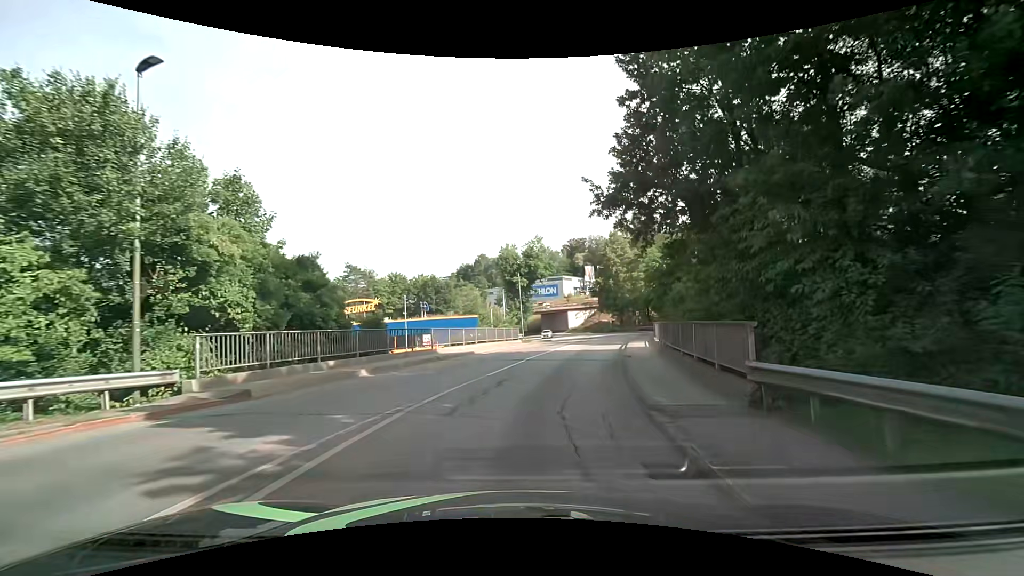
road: tertiary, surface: asphalt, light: Day
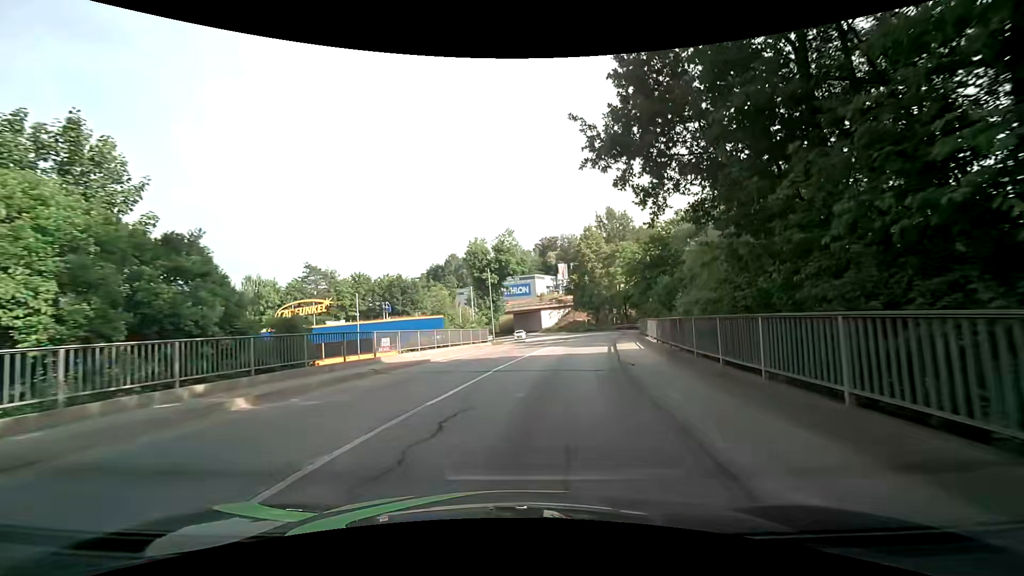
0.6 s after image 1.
(+0.1, +5.1) m; +3°
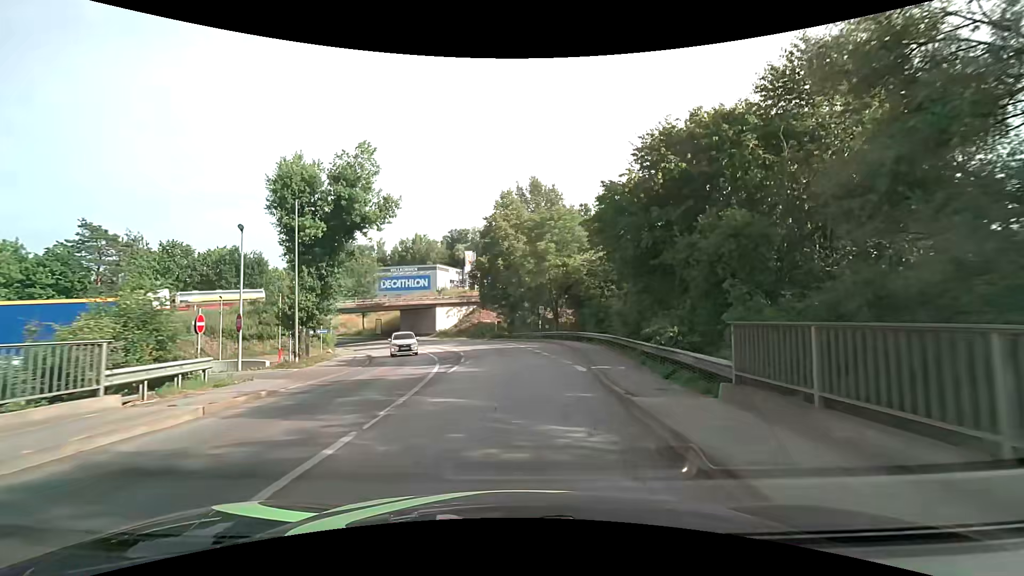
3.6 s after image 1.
(+3.1, +27.6) m; +11°
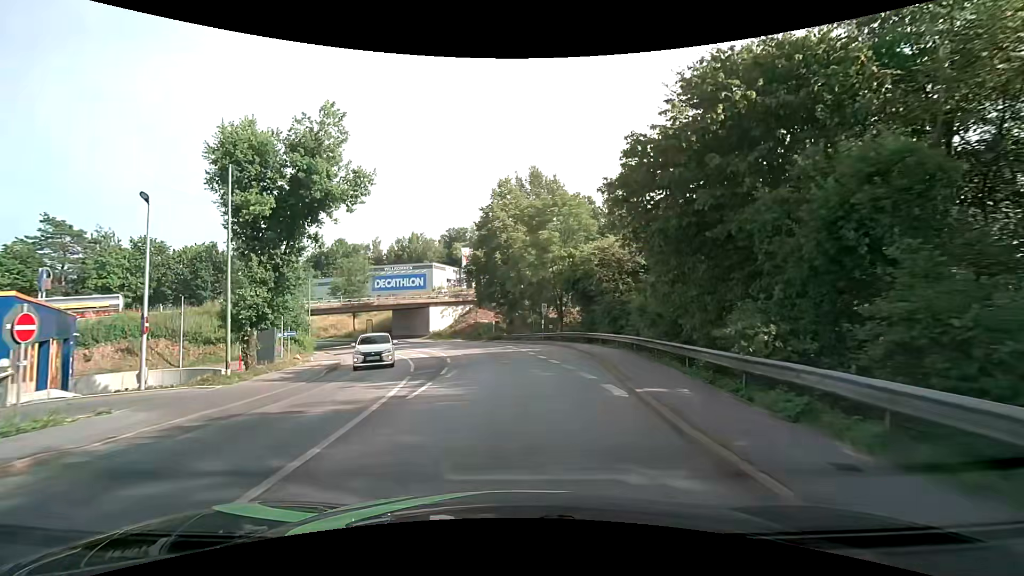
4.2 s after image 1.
(0.0, +5.6) m; 0°
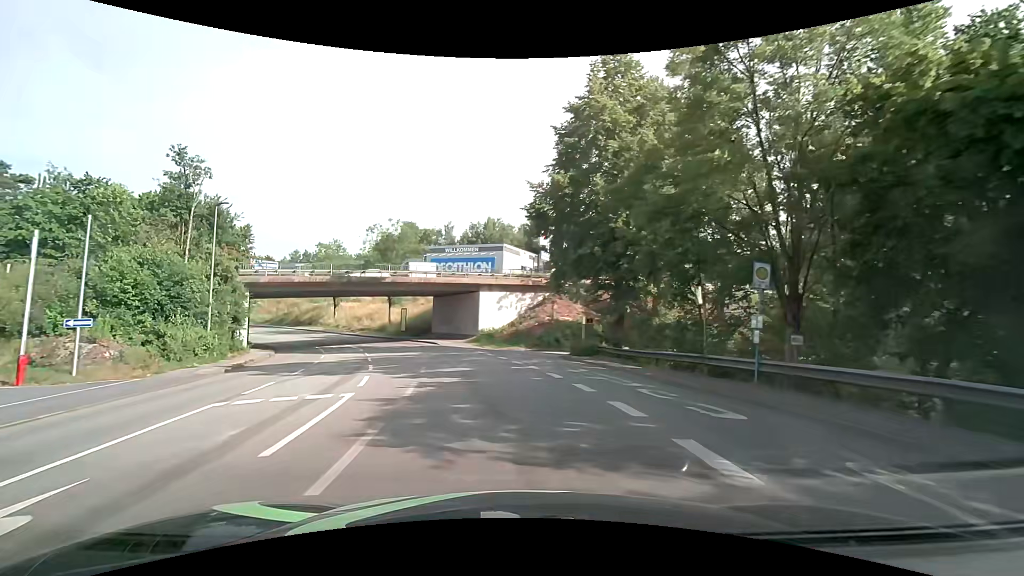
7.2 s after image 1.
(-1.4, +28.6) m; -8°
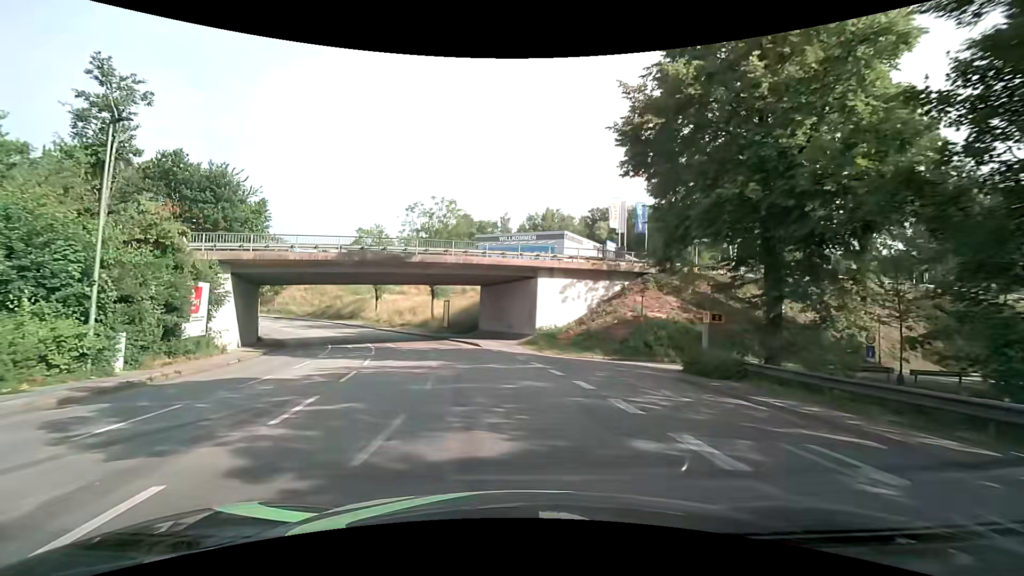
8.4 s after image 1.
(-0.7, +11.3) m; -7°
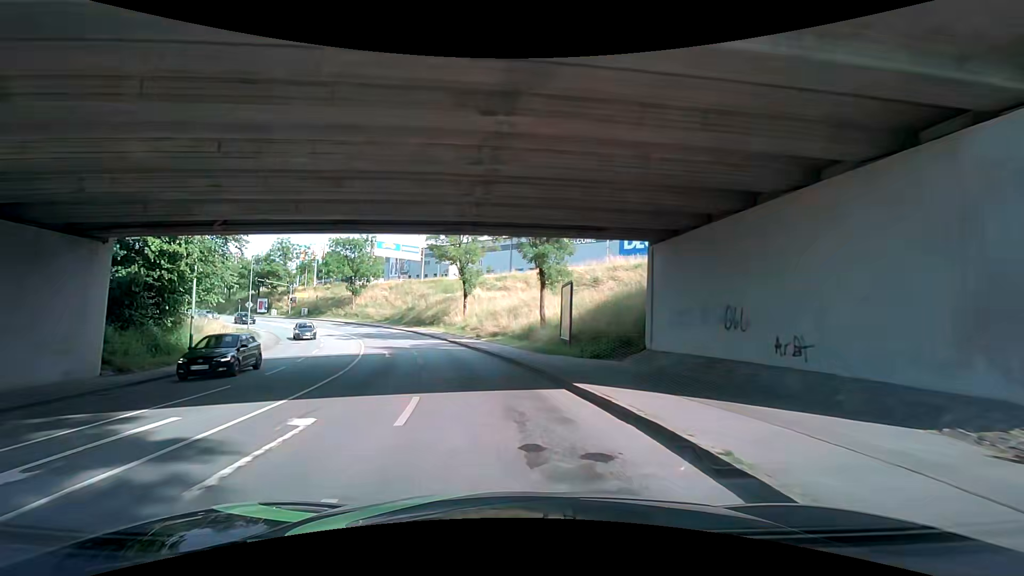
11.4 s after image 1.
(-3.6, +28.0) m; -14°
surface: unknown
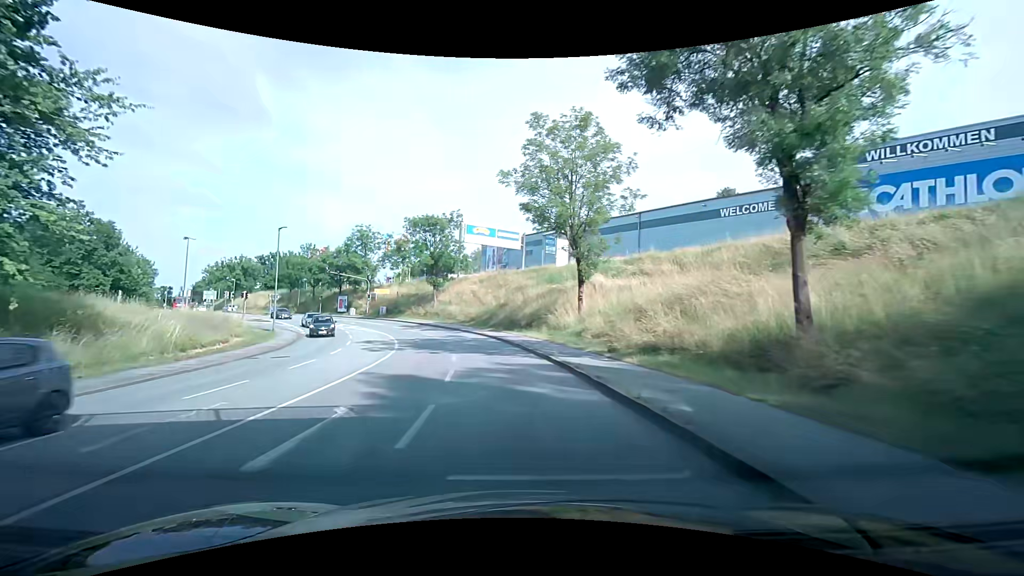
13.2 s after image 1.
(-0.3, +20.2) m; -4°
